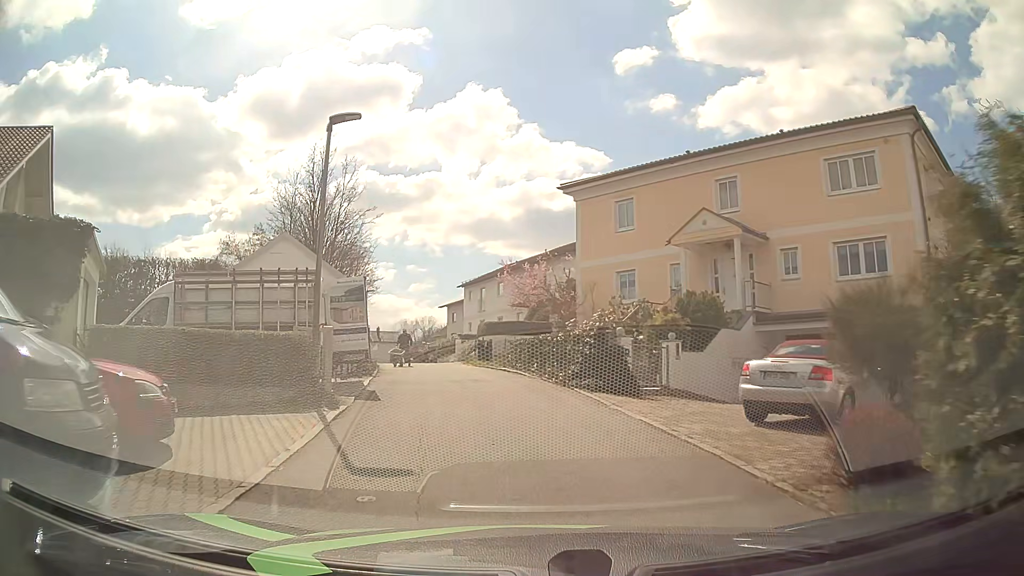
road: residential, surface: asphalt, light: Day
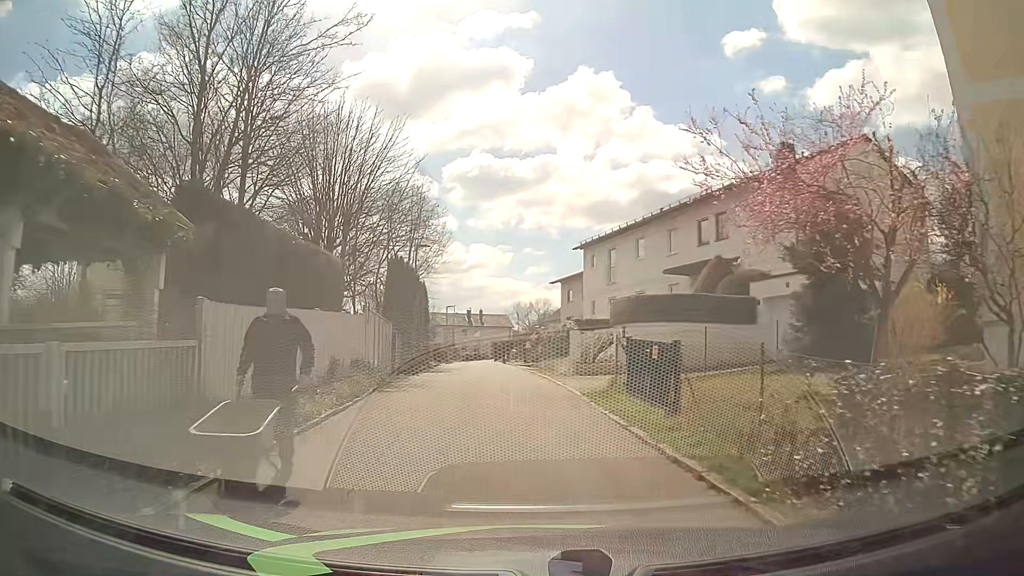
(-2.0, +20.2) m; -10°
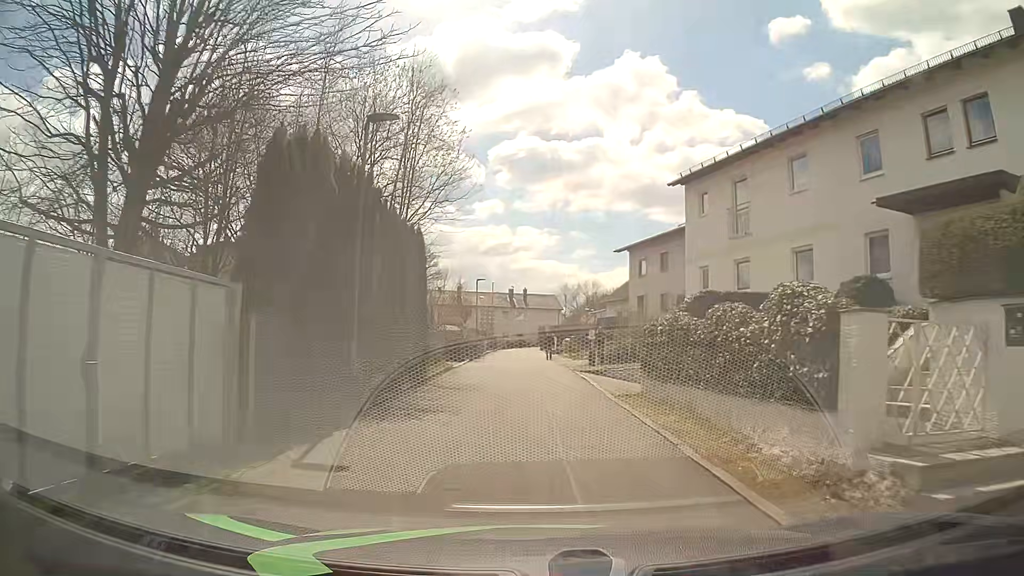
(-1.0, +16.2) m; -4°
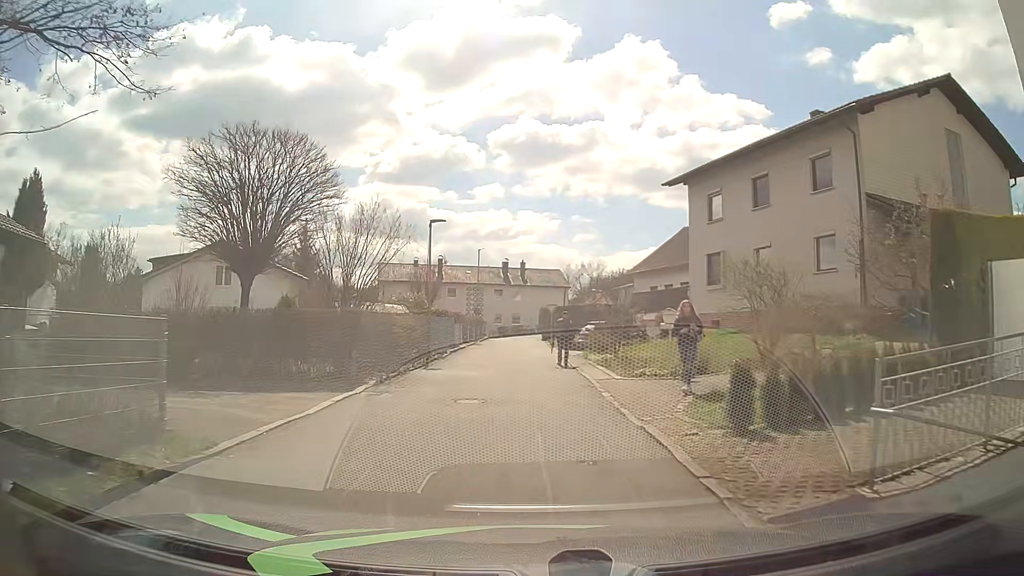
(0.0, +20.0) m; 0°
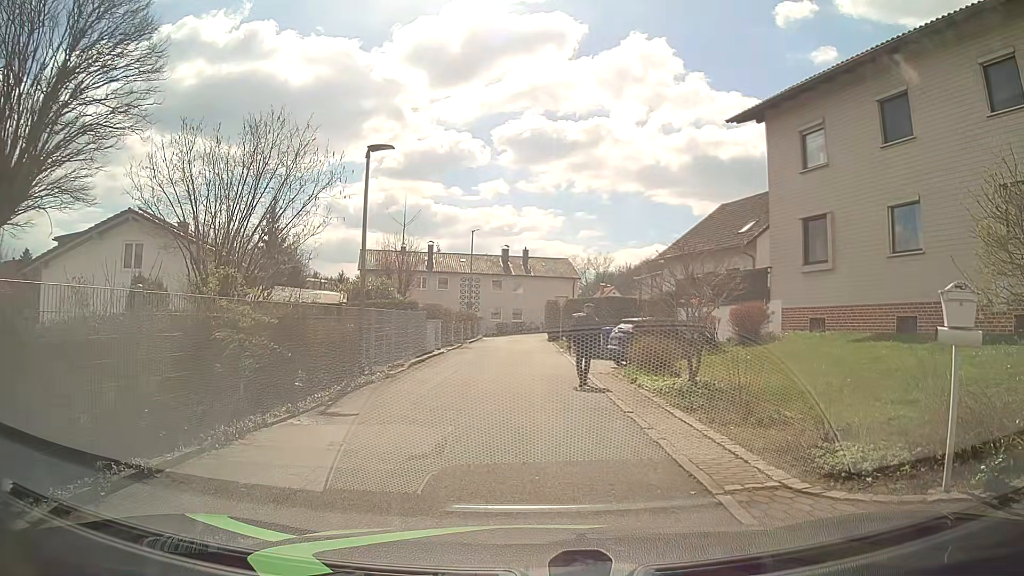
(-0.1, +9.7) m; -2°
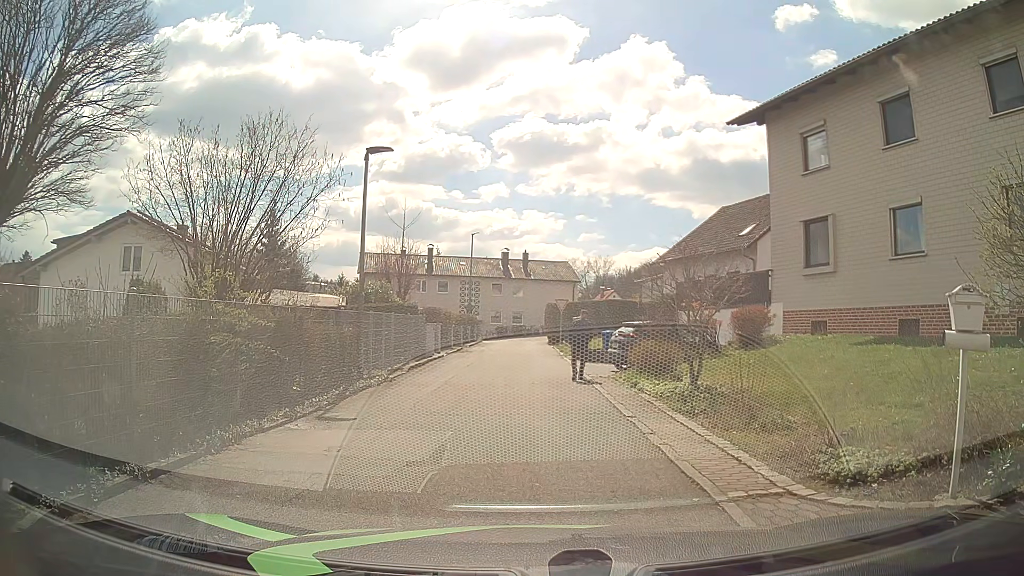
(0.0, +0.2) m; 0°
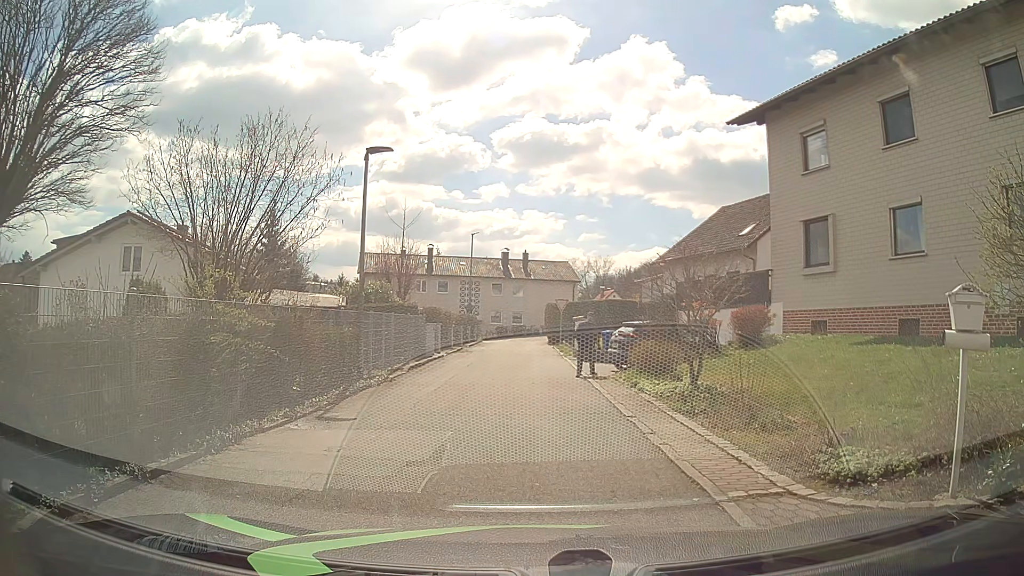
(0.0, 0.0) m; 0°
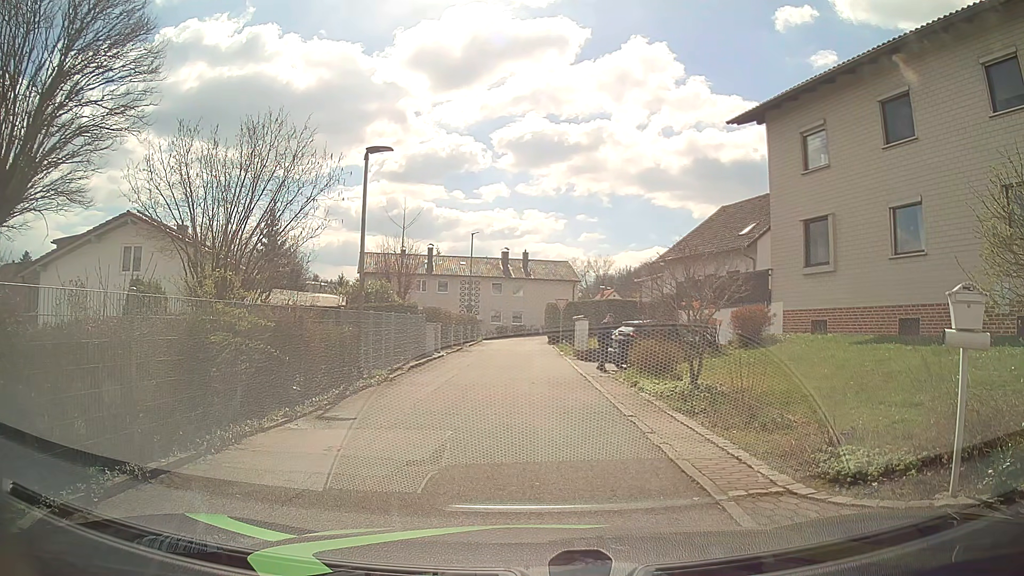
(0.0, 0.0) m; 0°
(0, +10) (0, +20) (0, +30) (+1, +40) (+1, +50) (-3, +58) (-13, +57) (-22, +54) (-31, +49) (-37, +41) m
